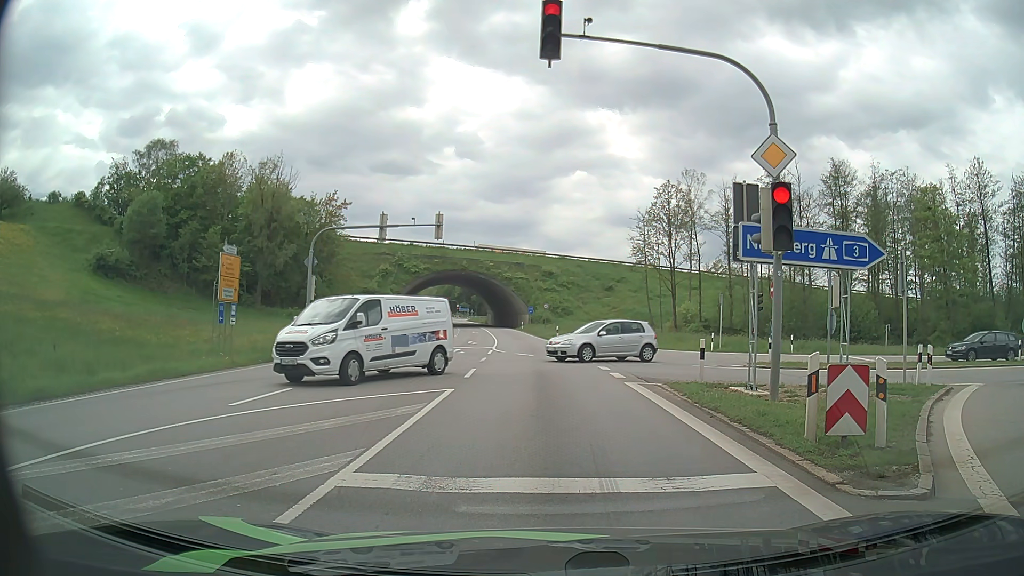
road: primary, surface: asphalt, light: Day
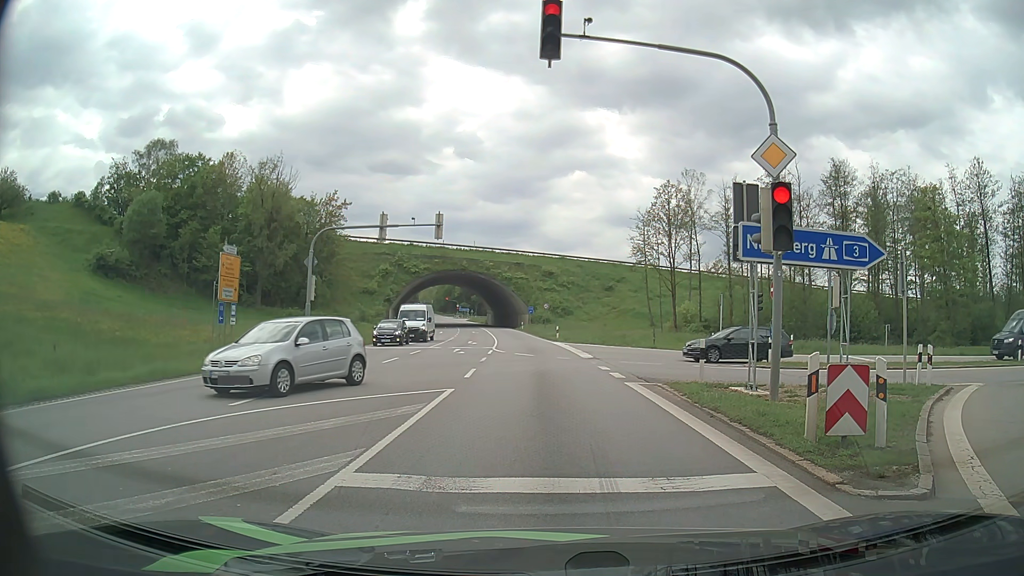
(0.0, 0.0) m; 0°
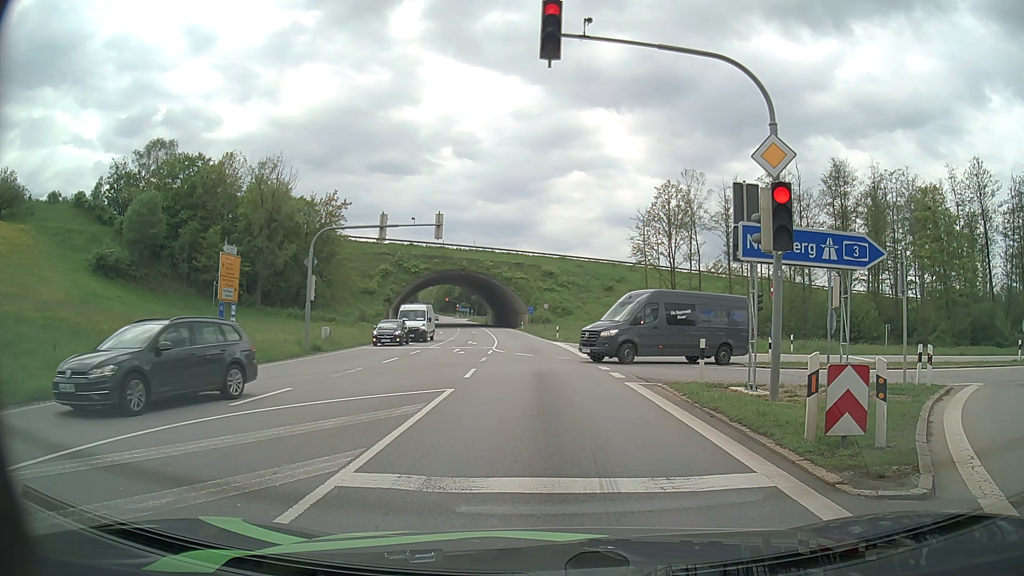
(0.0, 0.0) m; 0°
